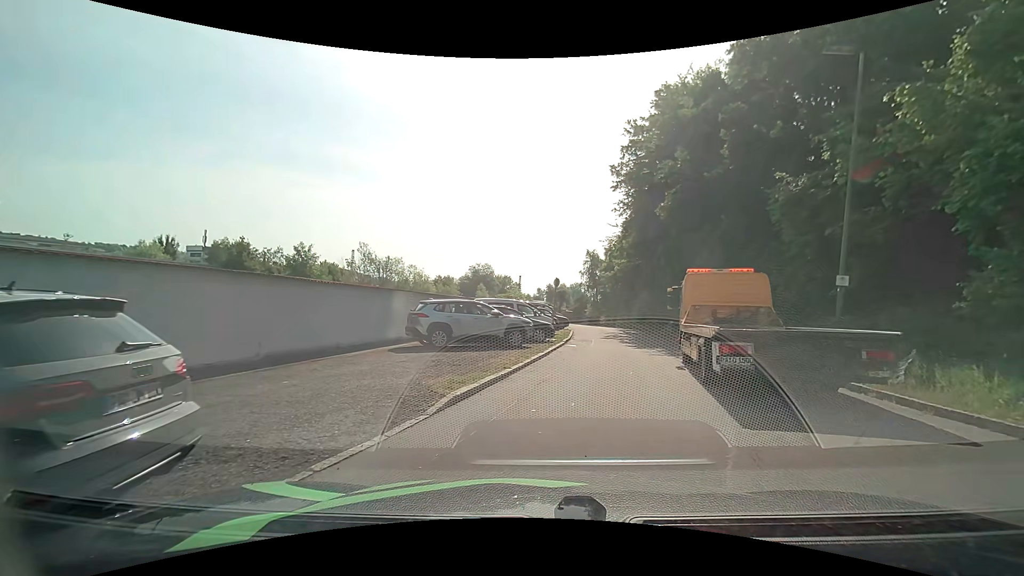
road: residential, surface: asphalt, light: Day
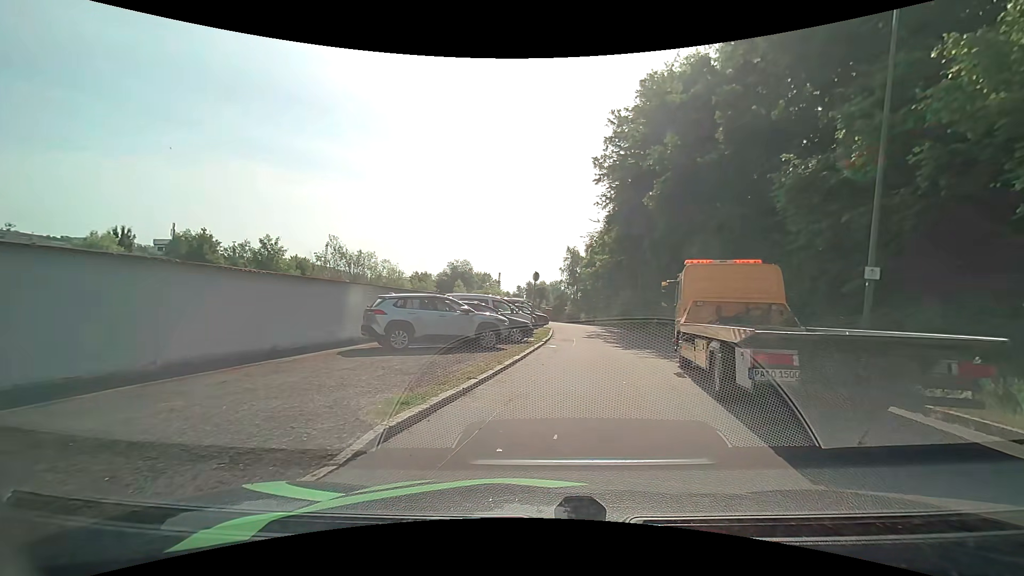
(+0.1, +2.1) m; +3°
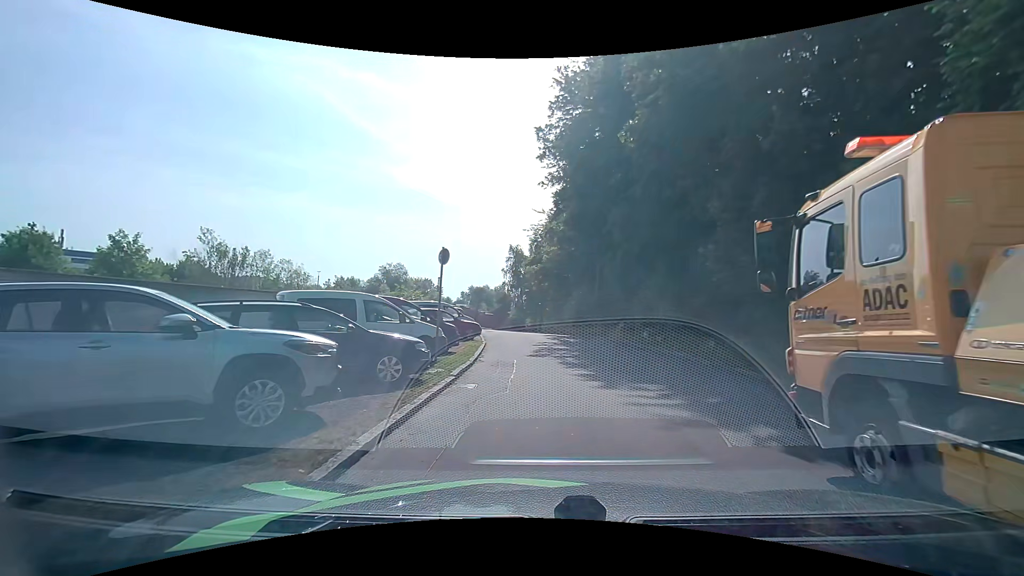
(+0.7, +9.6) m; +6°
